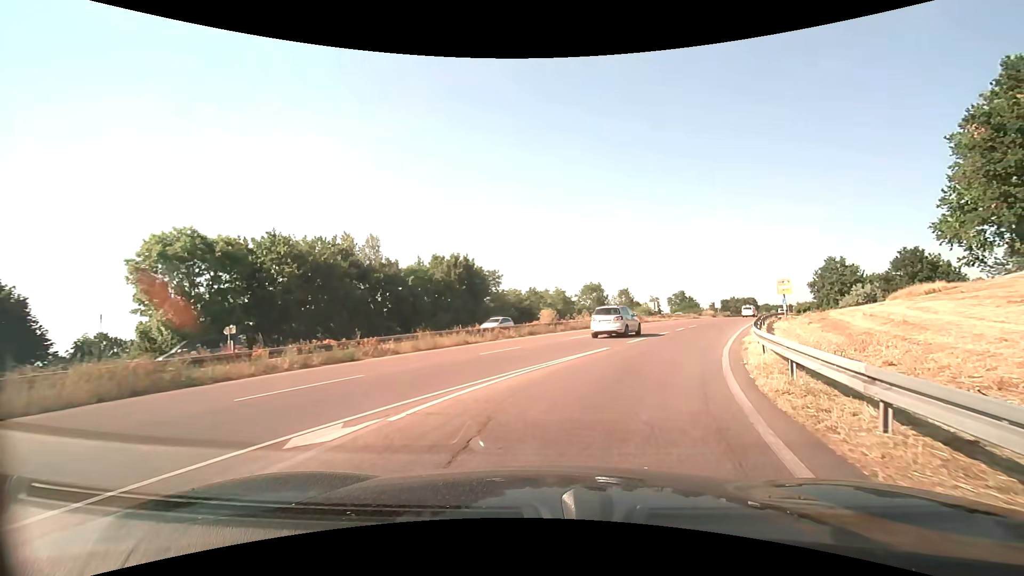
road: trunk_link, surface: asphalt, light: Day
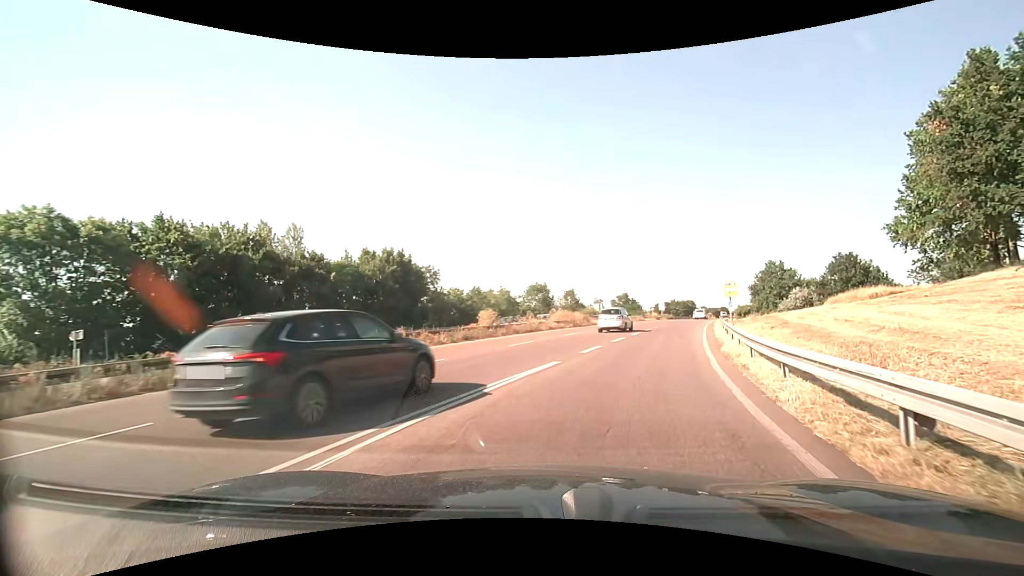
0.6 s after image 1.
(+0.2, +4.7) m; +6°
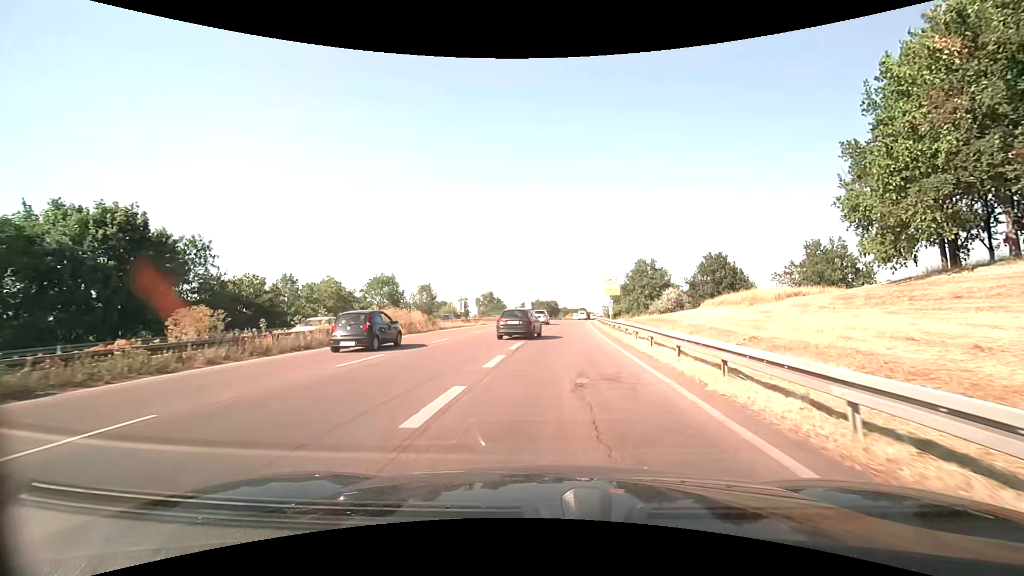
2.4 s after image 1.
(+2.6, +16.4) m; +16°
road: trunk
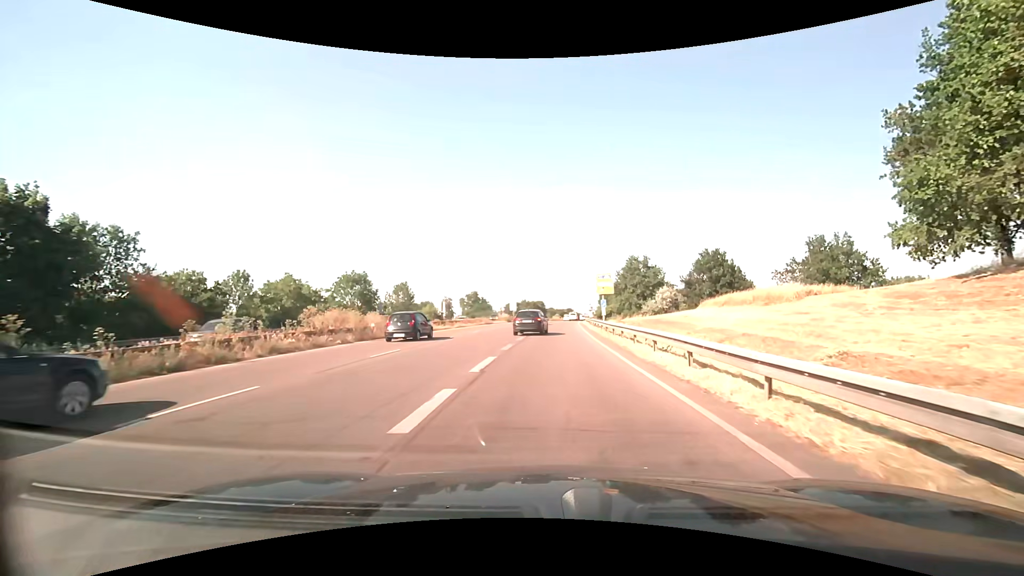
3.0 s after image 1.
(+0.1, +6.2) m; +2°
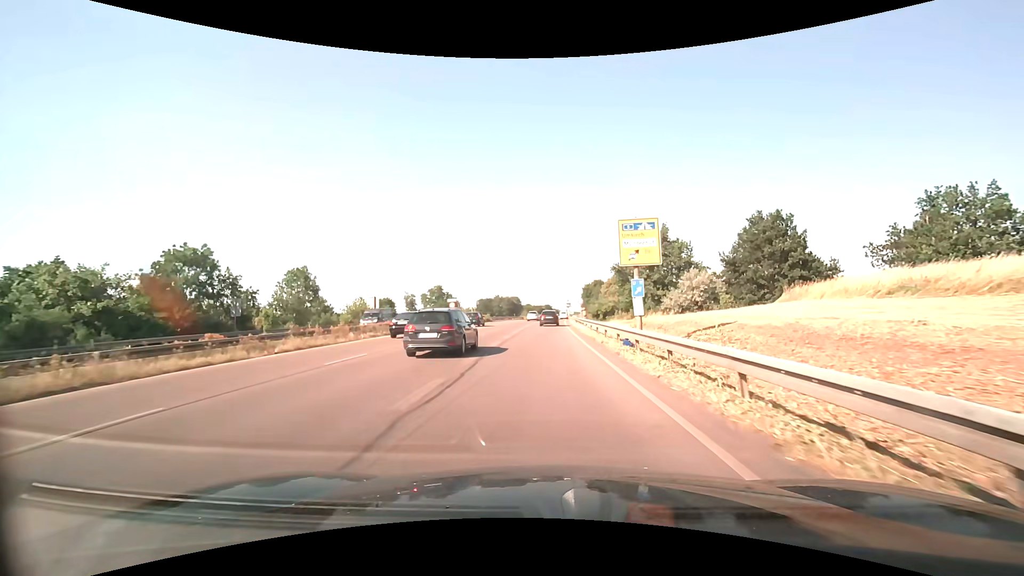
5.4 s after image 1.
(+0.8, +28.7) m; +3°
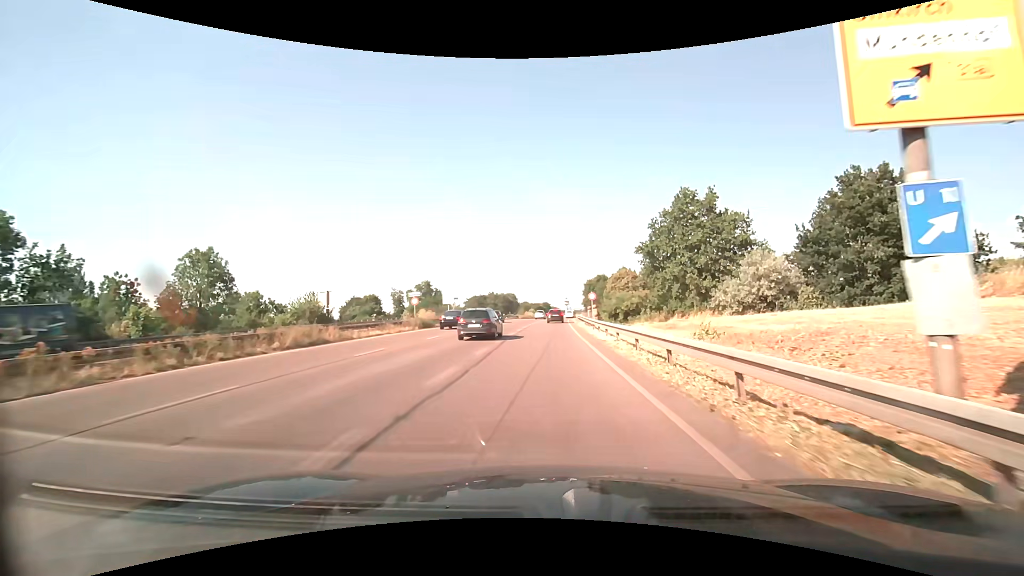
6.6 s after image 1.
(0.0, +16.1) m; 0°
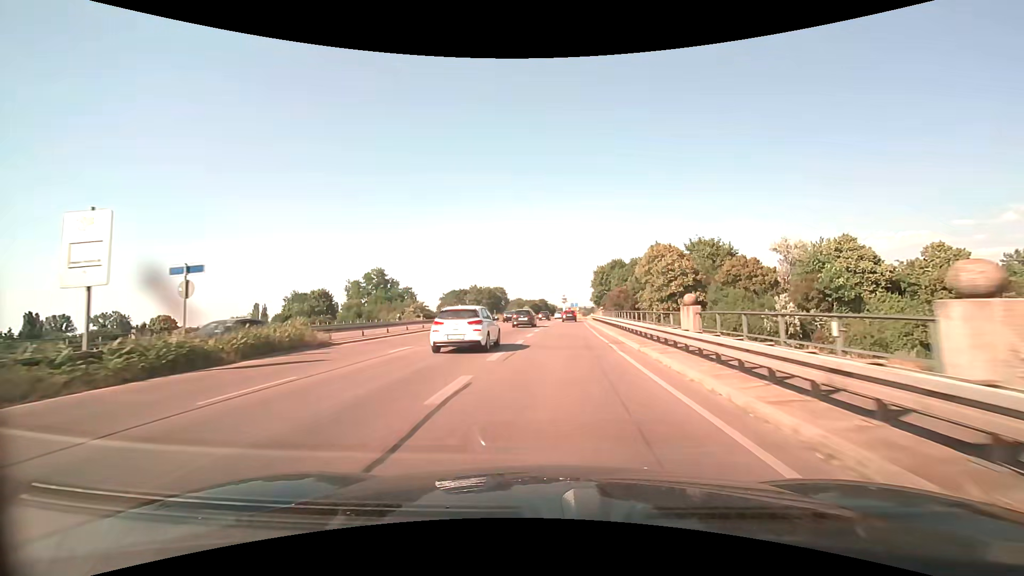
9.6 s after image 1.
(+0.2, +43.6) m; 0°
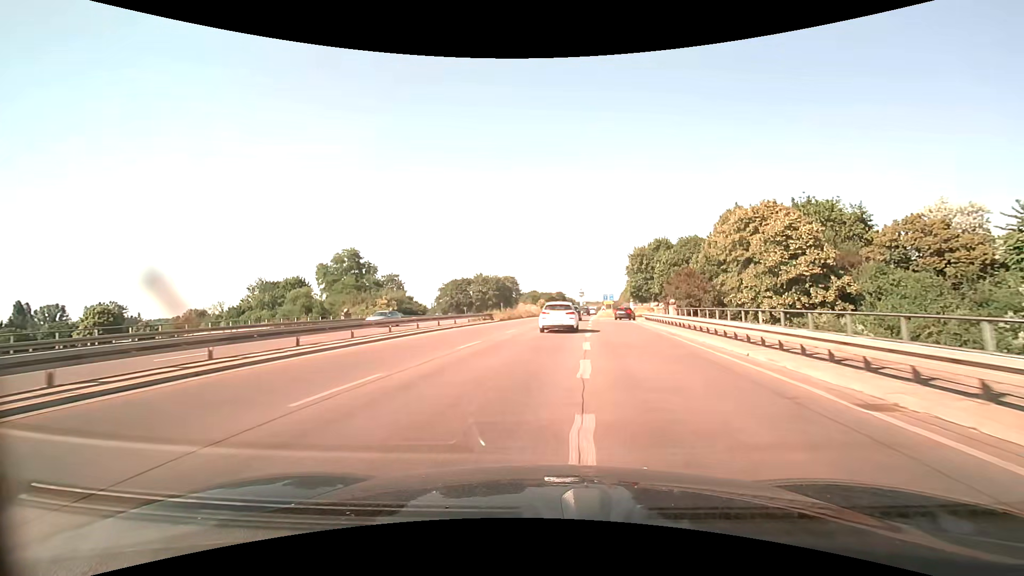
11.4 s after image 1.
(-0.7, +27.9) m; -2°
(0, +10) (0, +20) (+1, +30) (+1, +40) (+2, +50) (+3, +60) (+4, +70) (+5, +80) (+7, +90) (+8, +100) m
